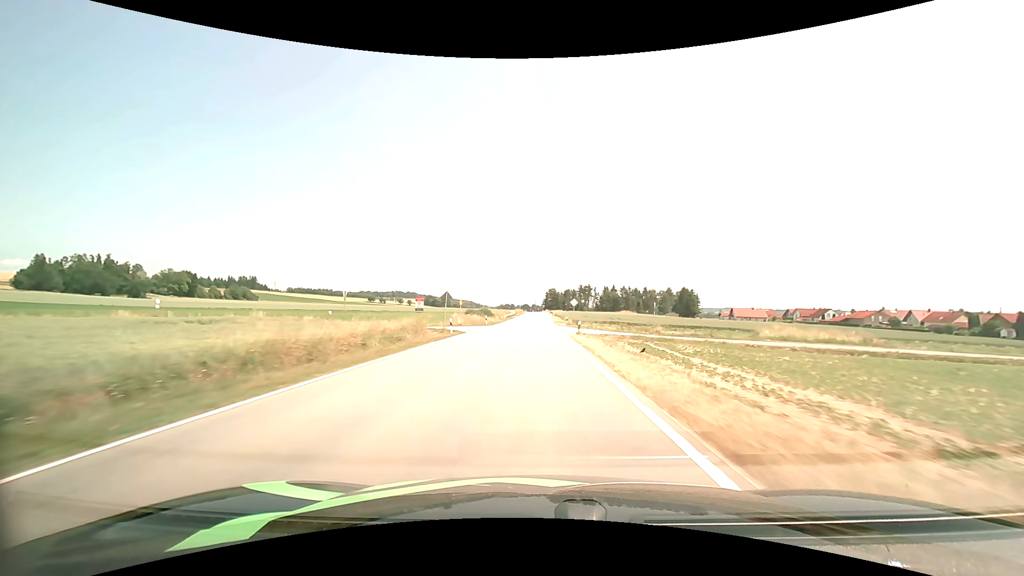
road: tertiary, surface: asphalt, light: Day
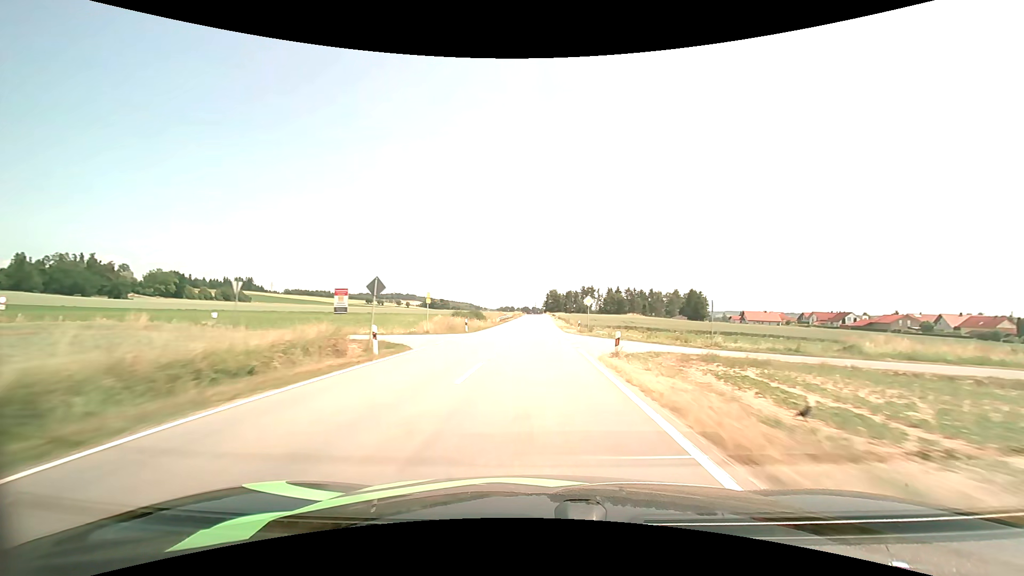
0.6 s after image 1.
(0.0, +14.6) m; 0°
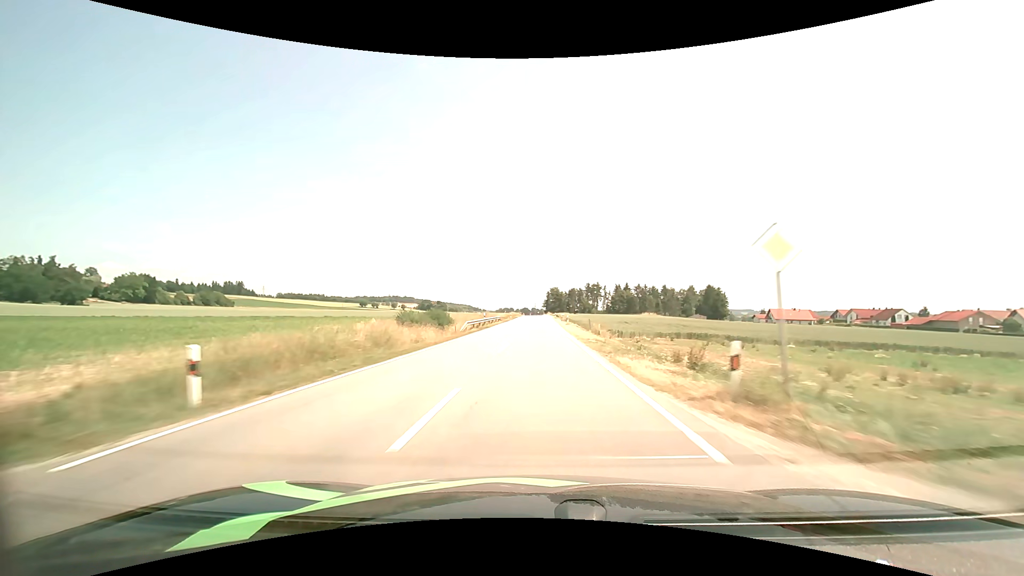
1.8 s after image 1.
(0.0, +29.5) m; 0°
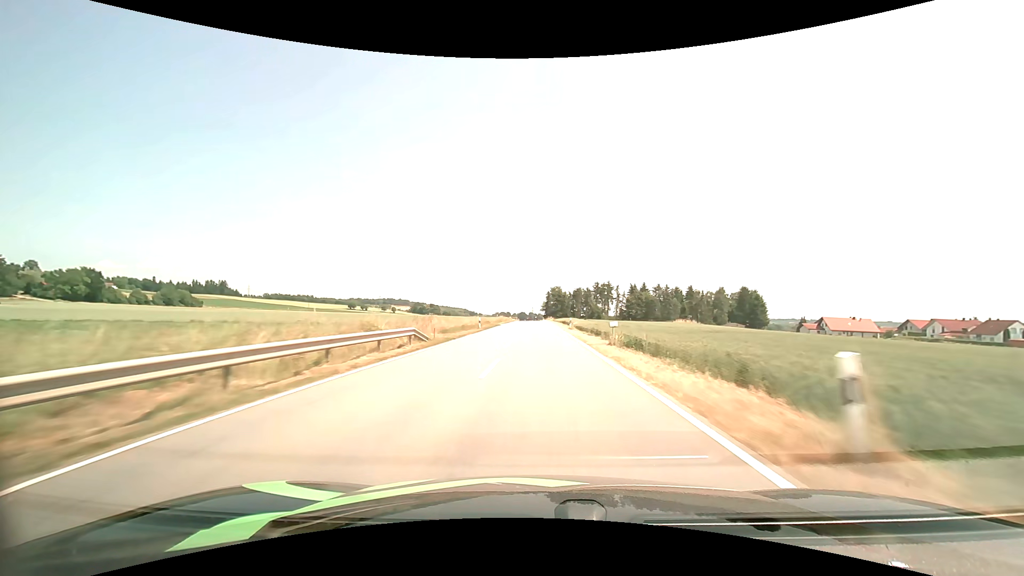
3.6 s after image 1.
(0.0, +44.5) m; 0°
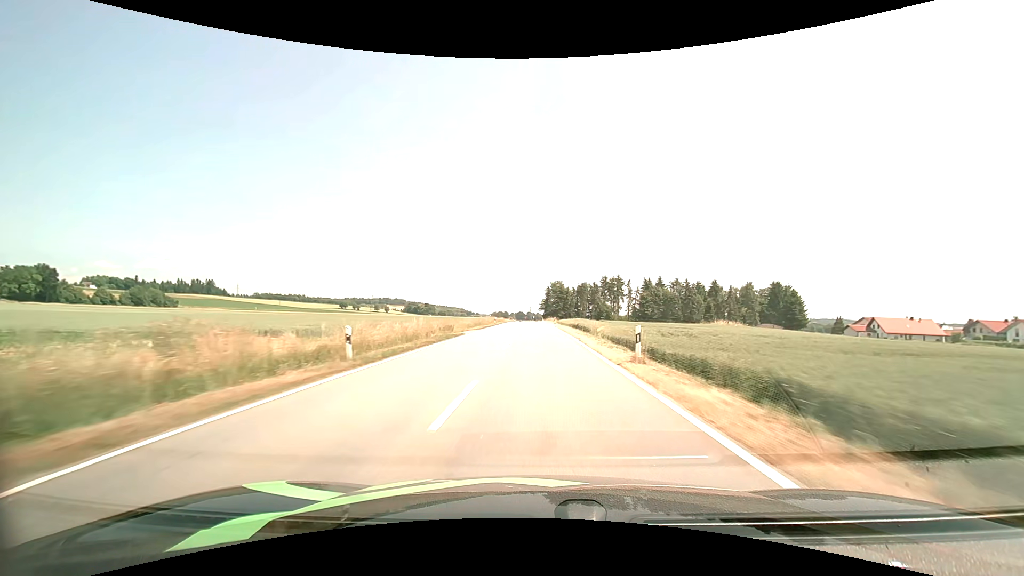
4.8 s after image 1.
(+0.1, +29.4) m; 0°
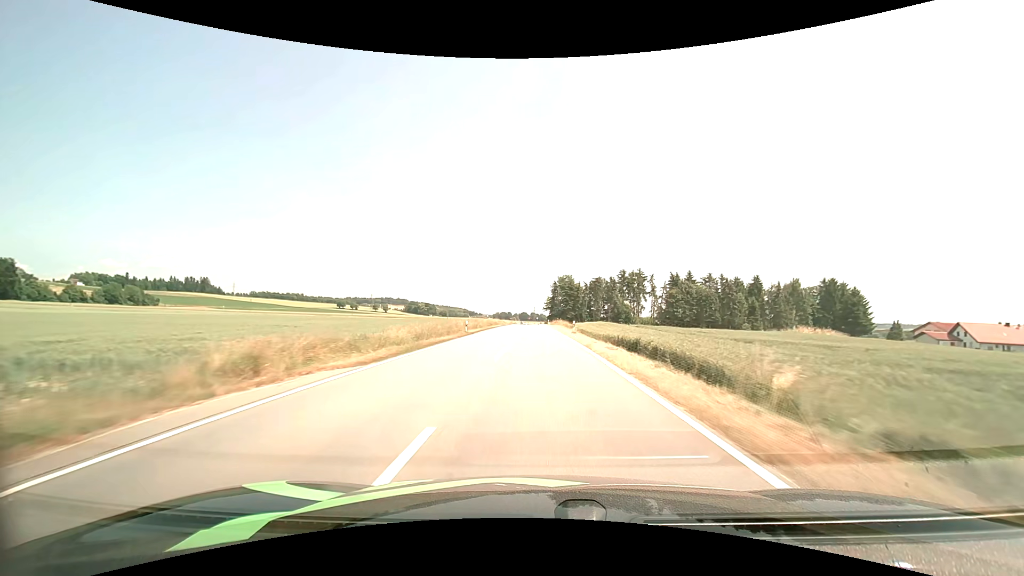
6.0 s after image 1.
(-0.1, +28.9) m; 0°
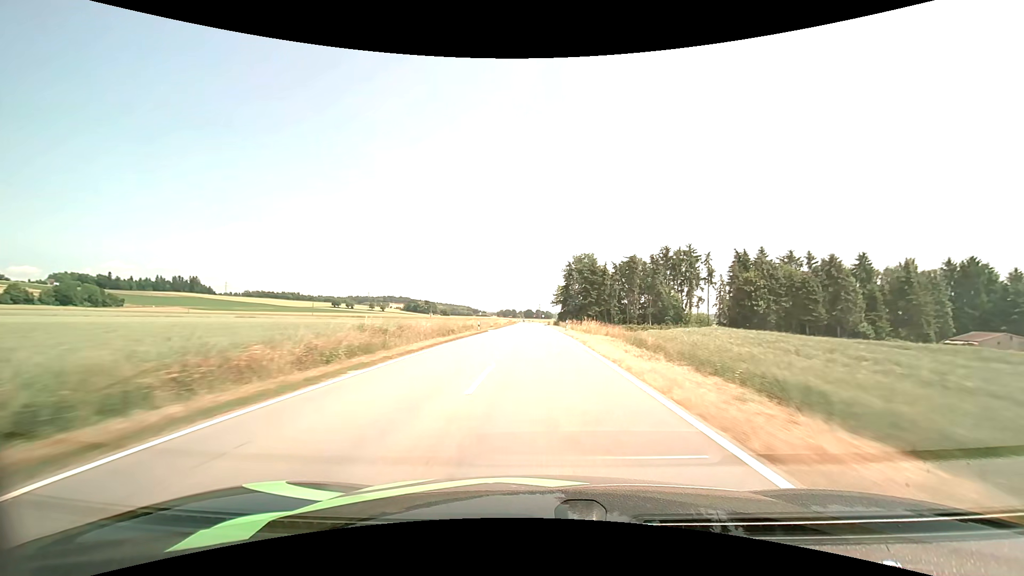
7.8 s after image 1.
(-0.2, +43.1) m; 0°
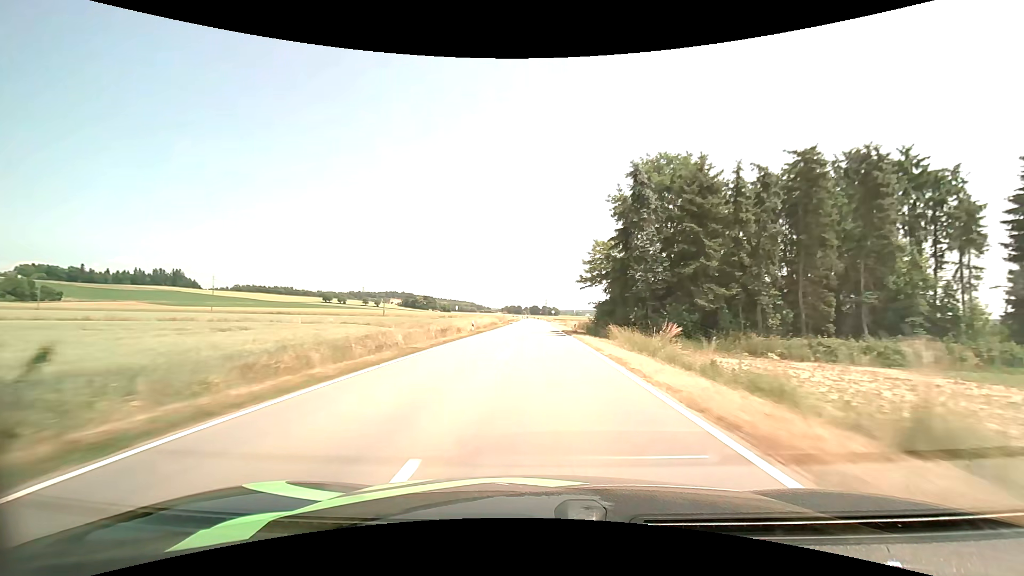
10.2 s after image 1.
(-0.4, +57.5) m; -1°
(0, +10) (0, +20) (0, +30) (0, +40) (0, +50) (0, +60) (0, +70) (0, +80) (0, +90) (0, +100) m
